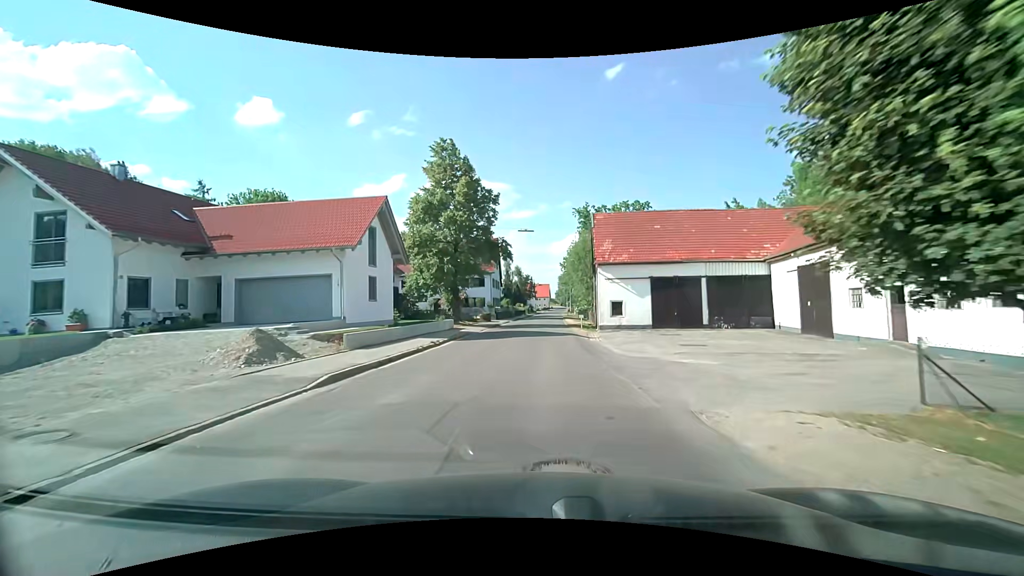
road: secondary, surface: asphalt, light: Day
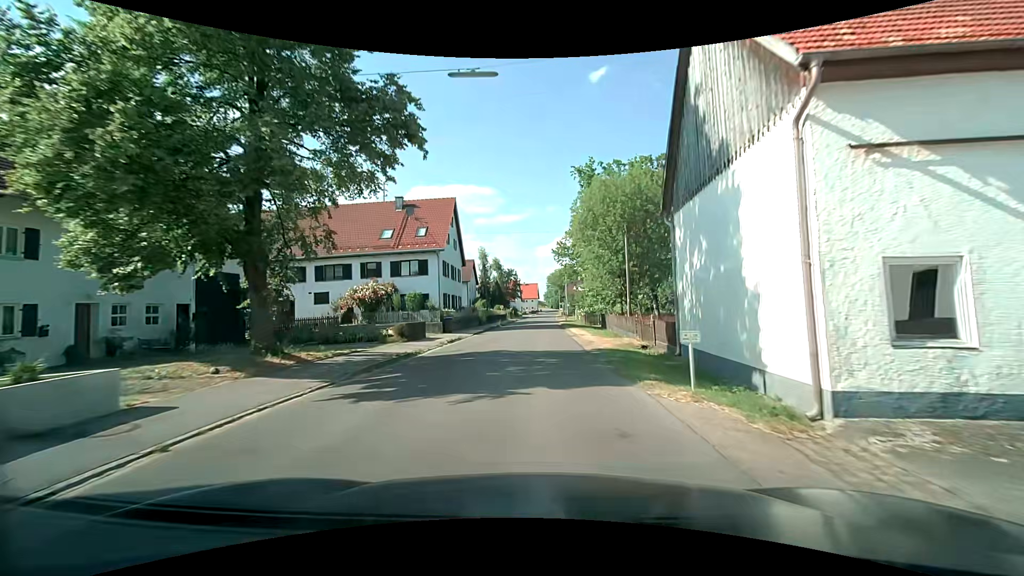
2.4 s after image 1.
(+0.6, +28.9) m; +2°
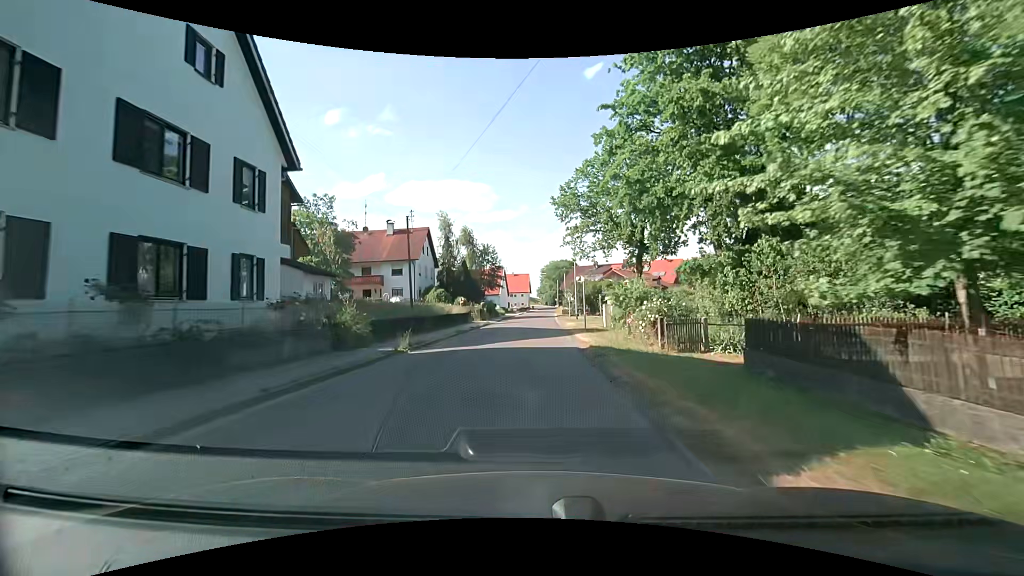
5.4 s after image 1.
(+0.3, +35.1) m; 0°
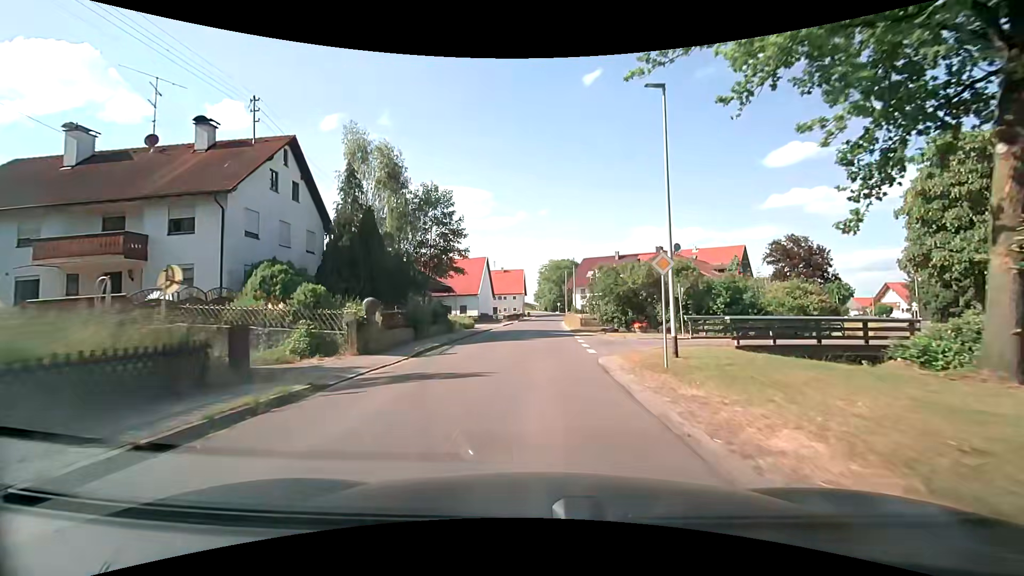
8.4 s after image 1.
(+0.2, +35.6) m; 0°
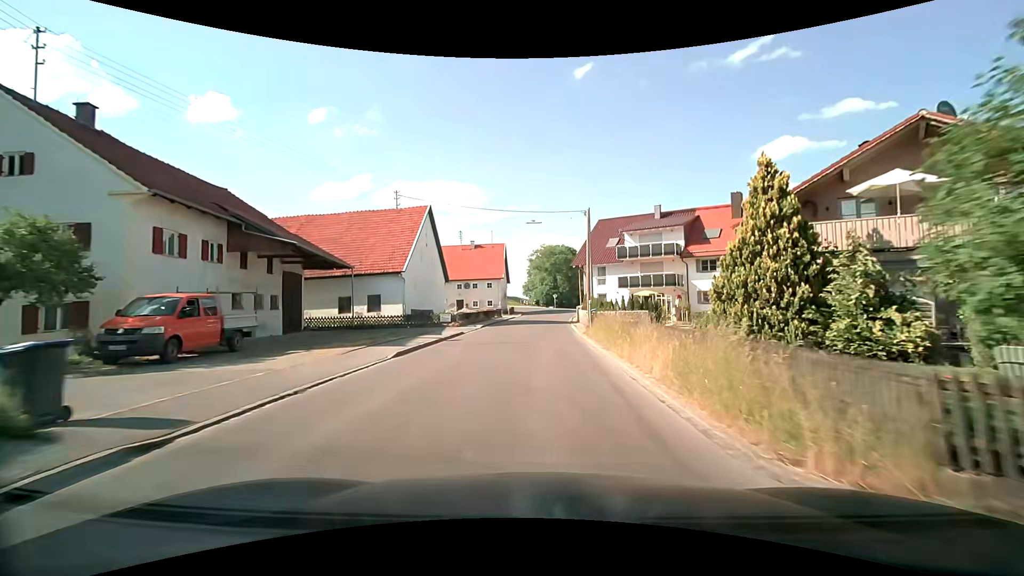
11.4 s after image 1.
(+0.7, +36.9) m; +1°
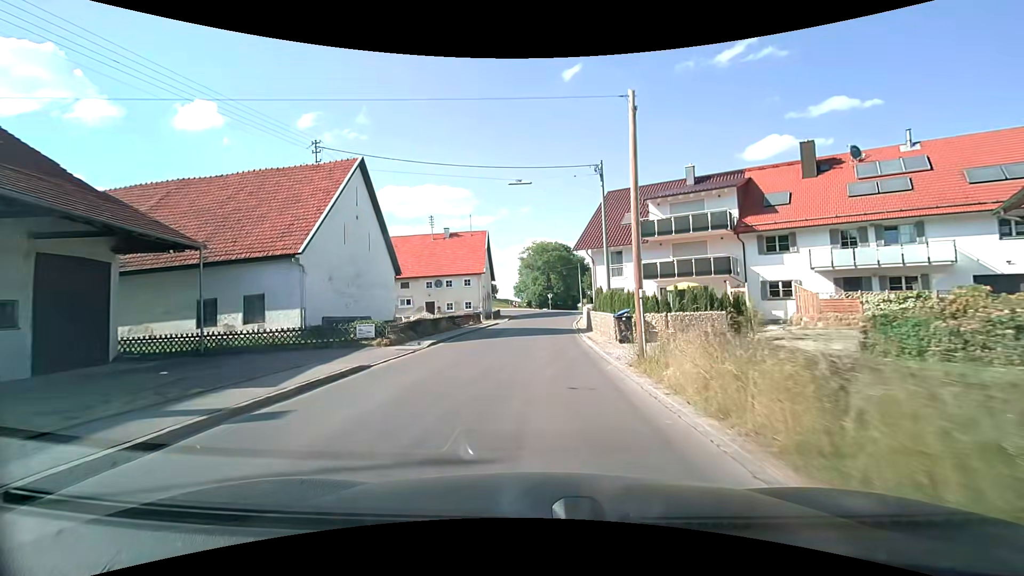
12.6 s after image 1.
(+0.2, +14.7) m; +1°
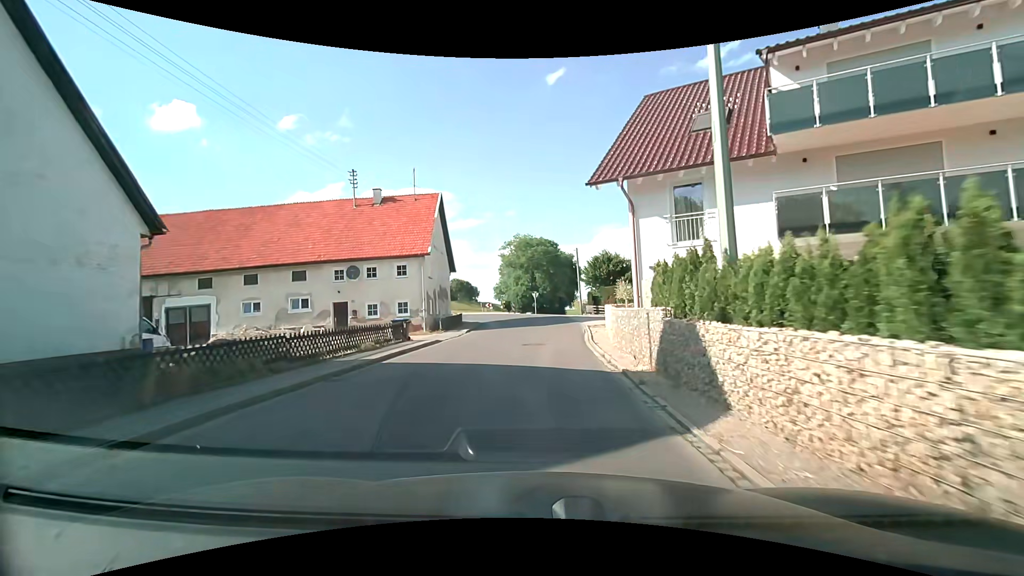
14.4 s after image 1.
(+0.3, +20.7) m; +2°
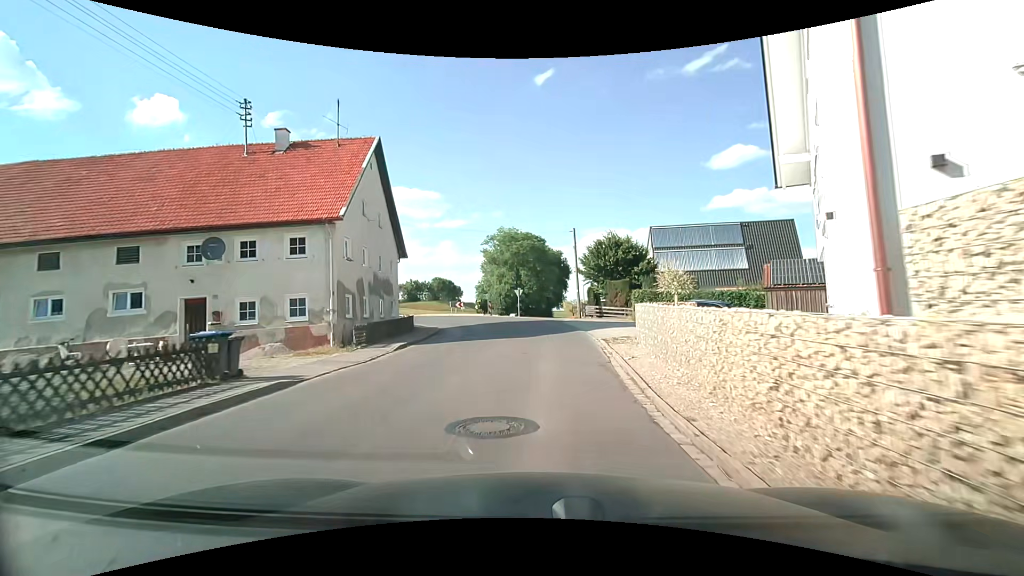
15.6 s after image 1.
(+0.1, +12.6) m; +1°
(0, +10) (+1, +20) (0, +30) (-3, +39) (-10, +47) (-18, +53) (-27, +56) (-37, +59) (-45, +64) (-52, +71) m
